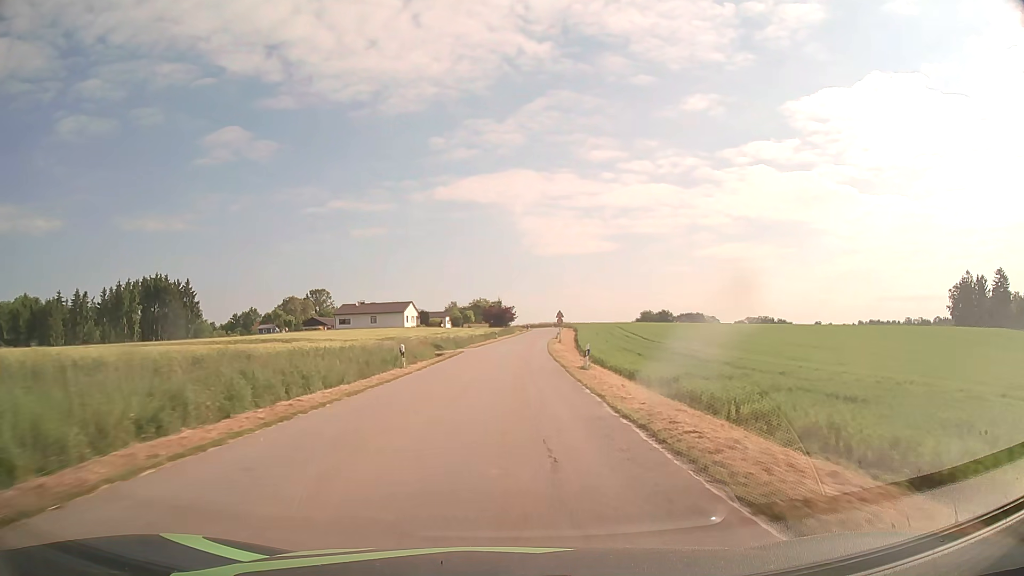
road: tertiary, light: Day
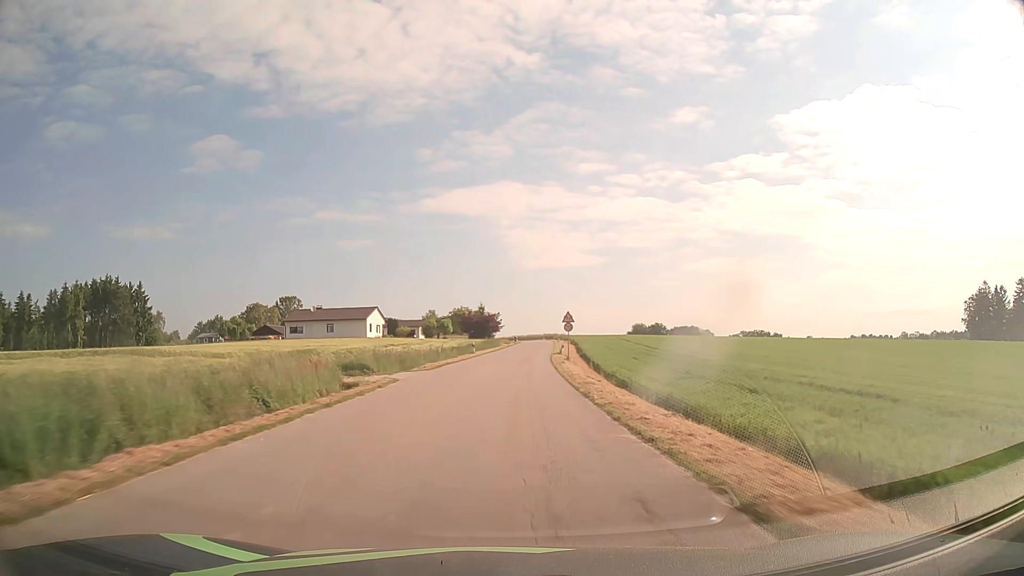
(+0.3, +22.6) m; +1°
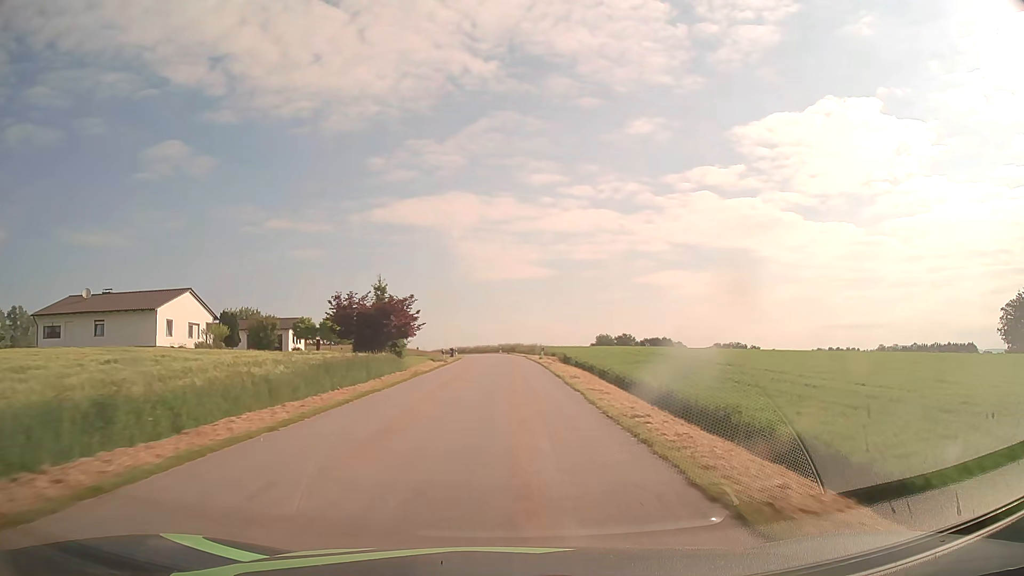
(+1.8, +55.6) m; +4°
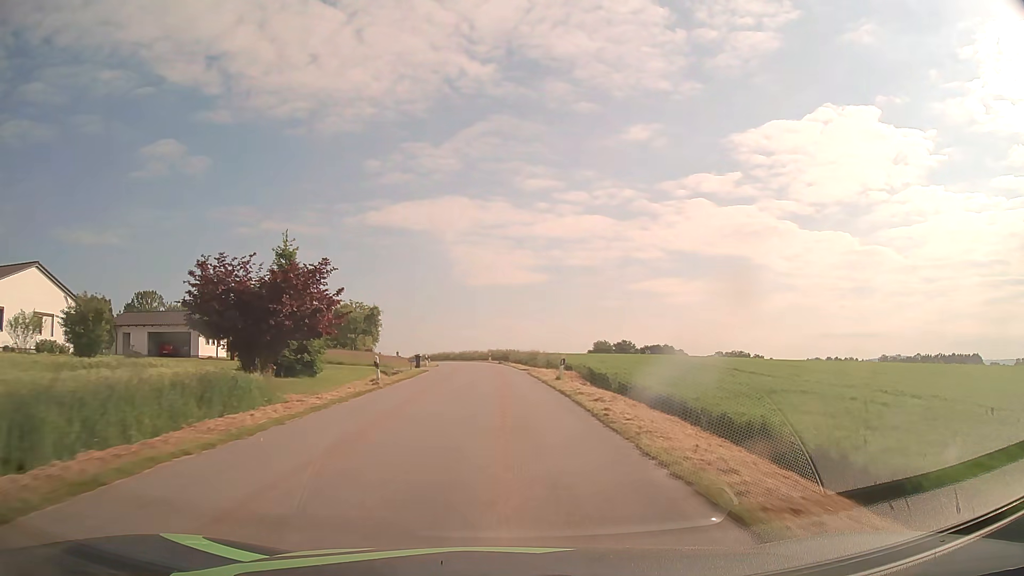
(+0.1, +21.7) m; 0°
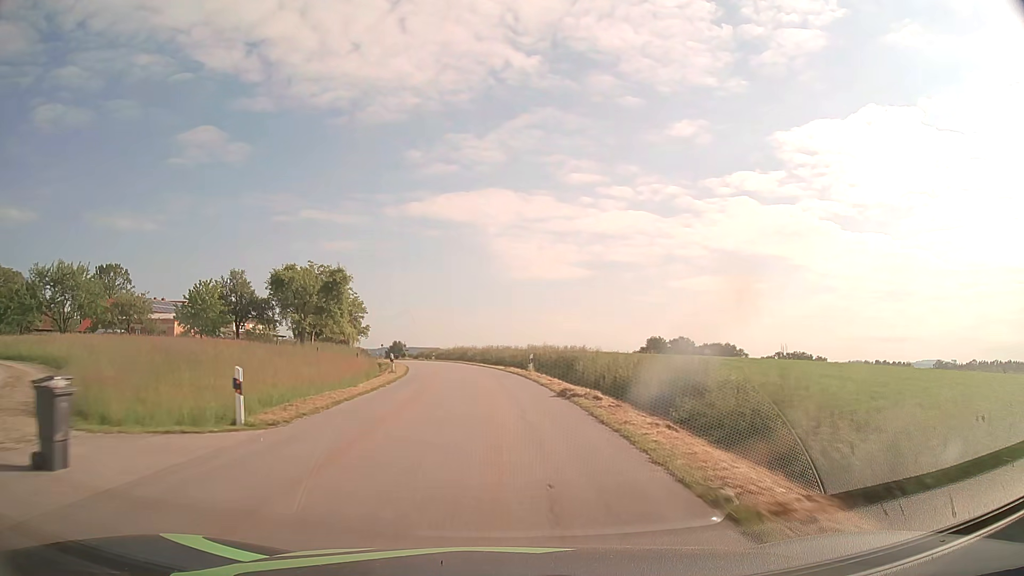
(-0.8, +42.2) m; -3°
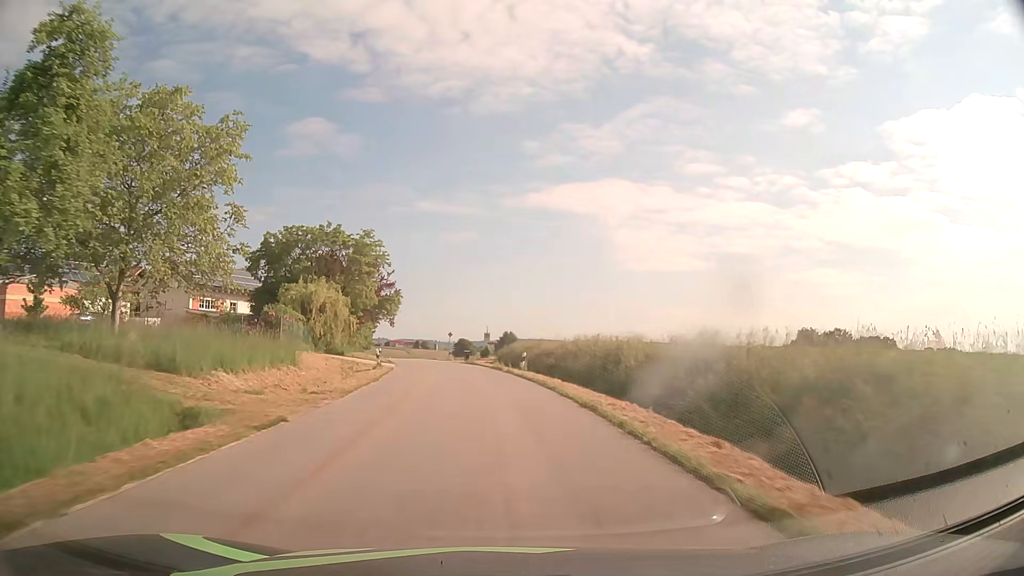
(-3.8, +51.3) m; -10°
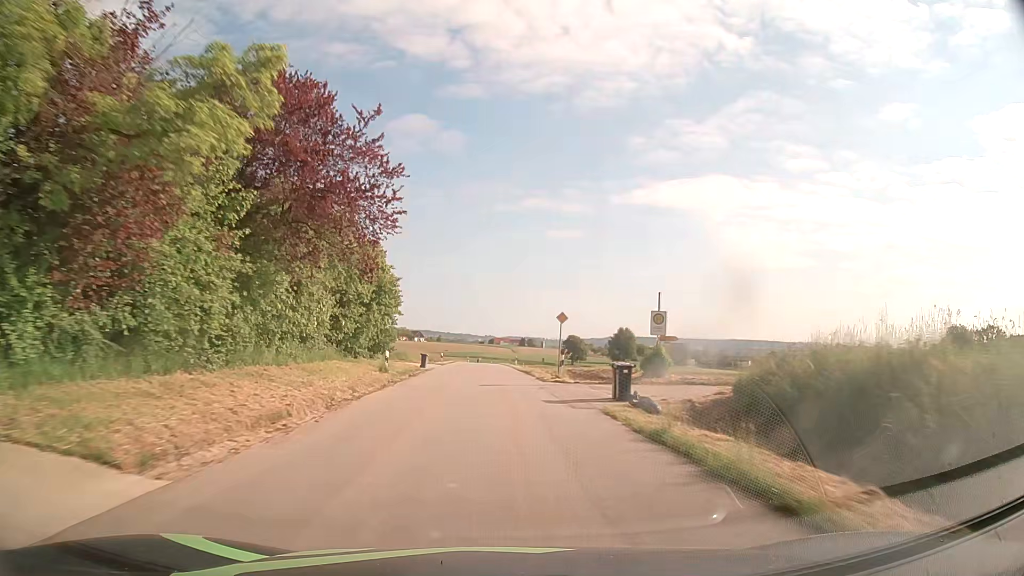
(-3.5, +40.8) m; -9°
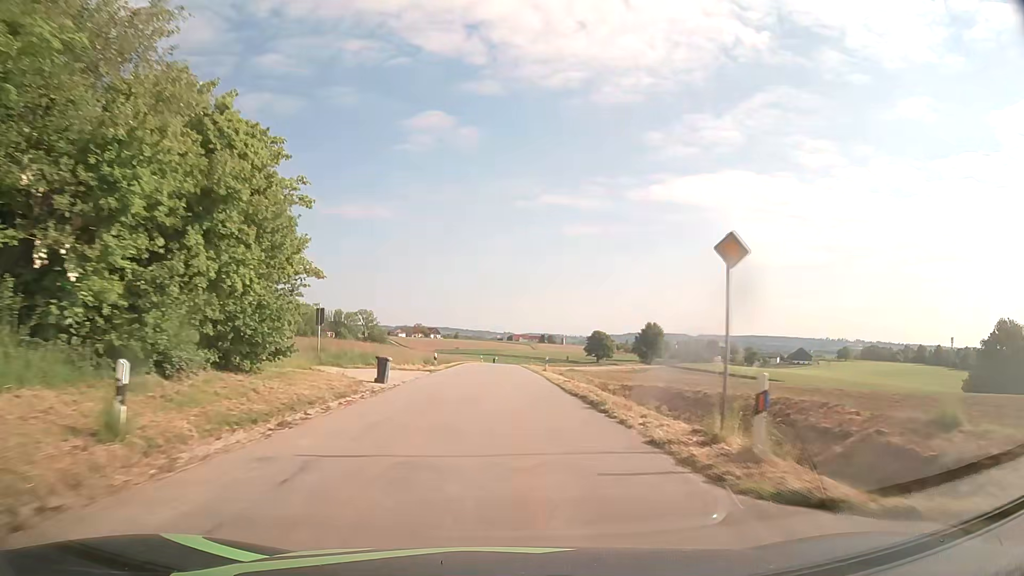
(-0.4, +20.6) m; -2°
(0, +10) (0, +20) (0, +30) (0, +40) (0, +50) (0, +60) (0, +70) (0, +80) (0, +90) (+1, +100) m
